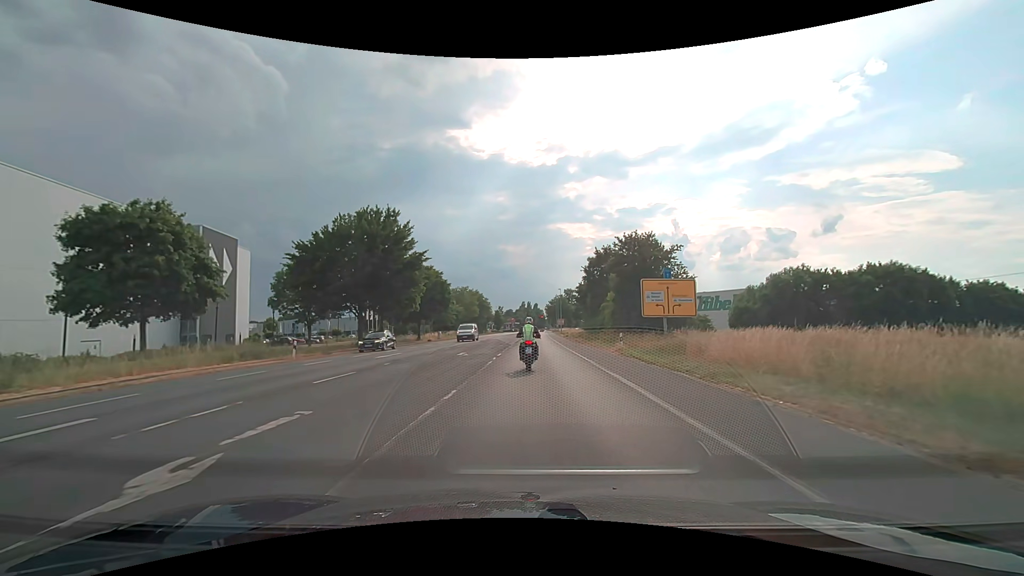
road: secondary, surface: asphalt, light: Day
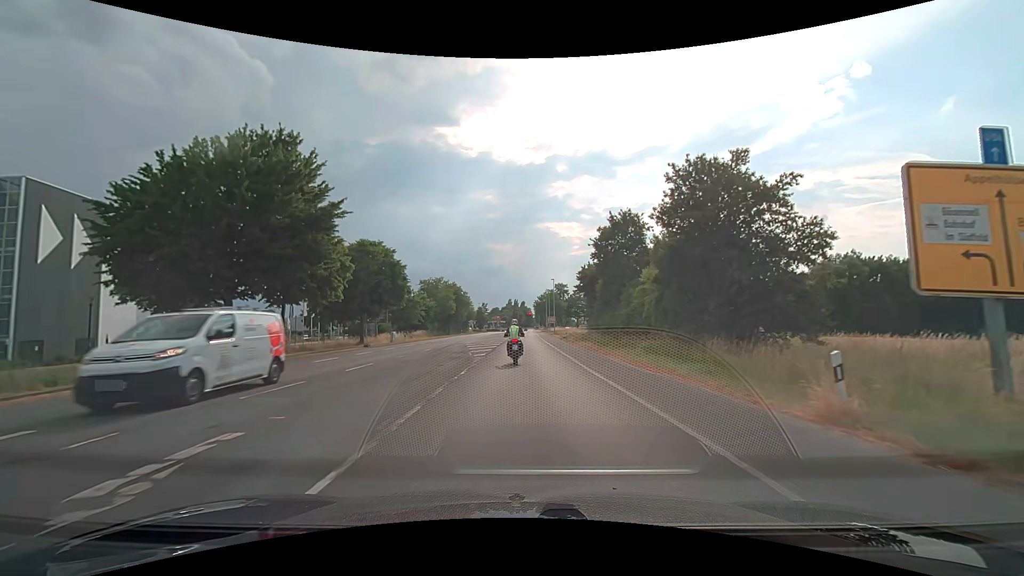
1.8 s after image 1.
(+0.4, +20.7) m; +1°
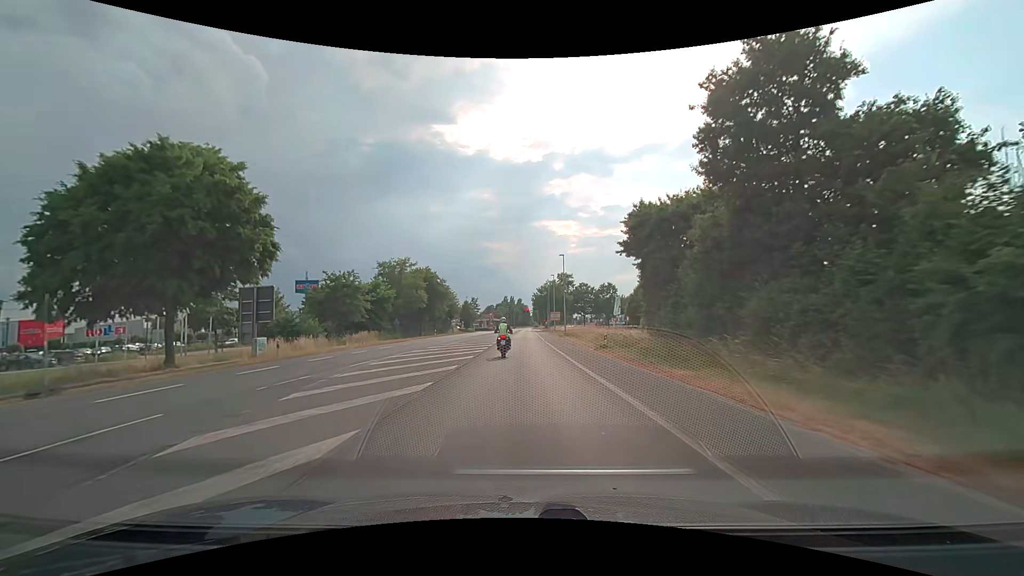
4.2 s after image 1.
(+0.1, +29.3) m; +1°
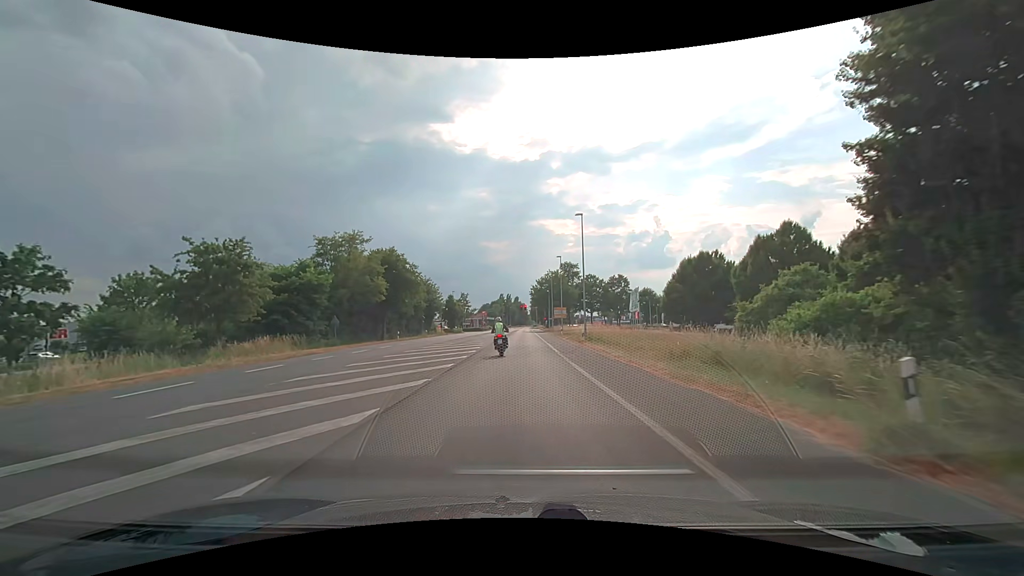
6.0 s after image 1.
(0.0, +22.4) m; 0°
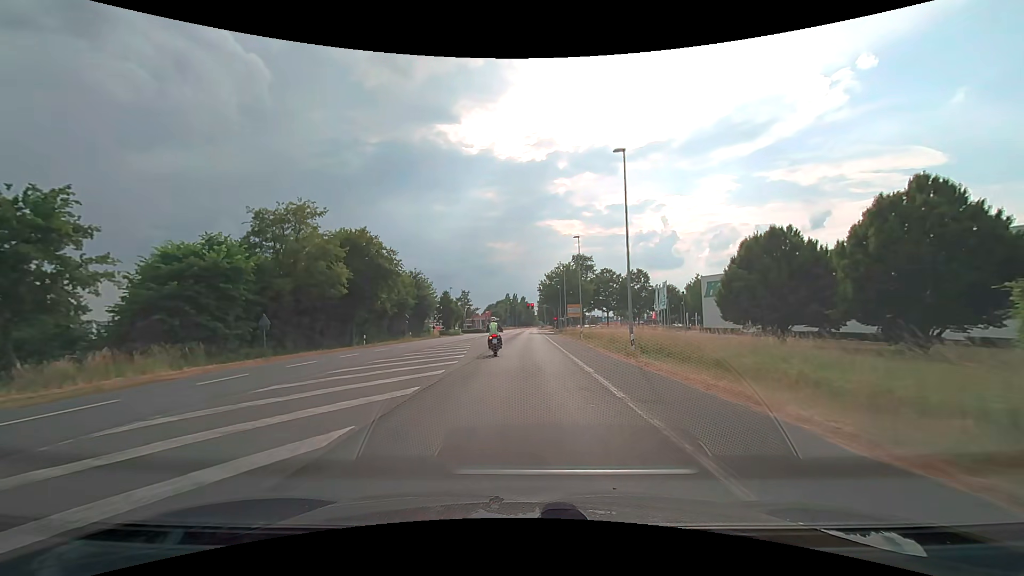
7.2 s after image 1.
(0.0, +14.7) m; -1°
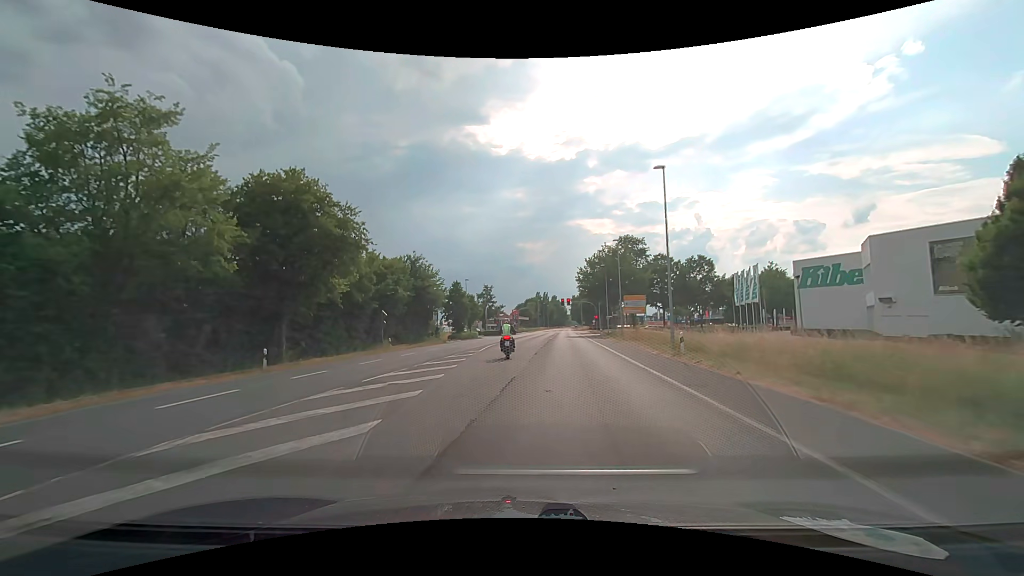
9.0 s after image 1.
(-0.5, +21.7) m; -3°
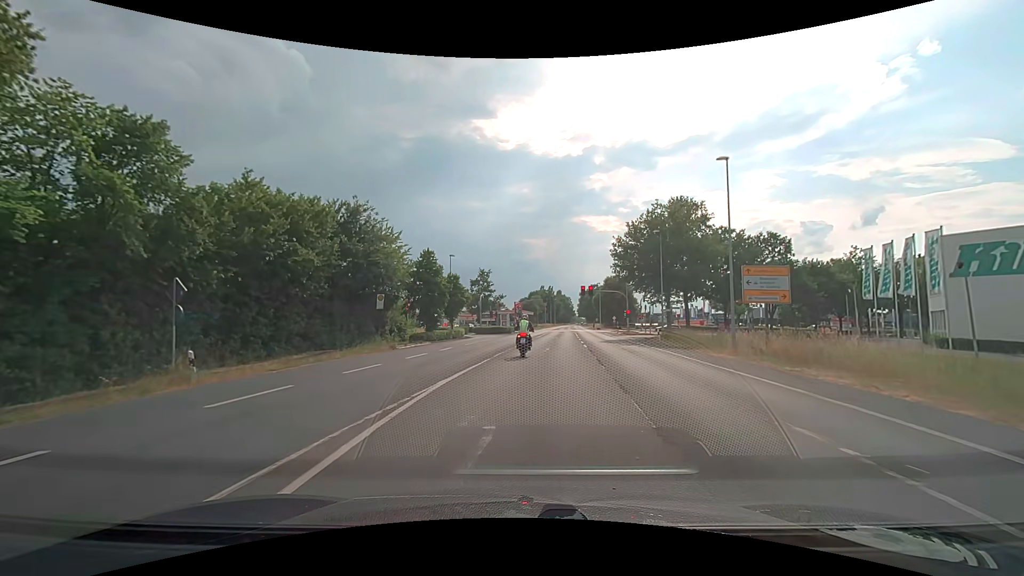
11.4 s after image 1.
(-0.6, +24.8) m; 0°
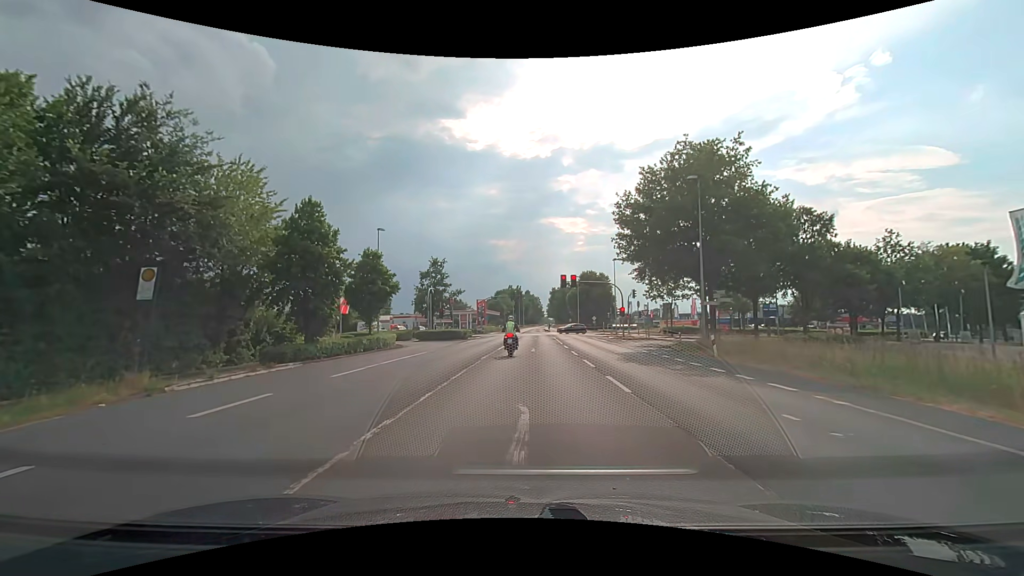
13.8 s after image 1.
(+0.6, +18.1) m; +4°
